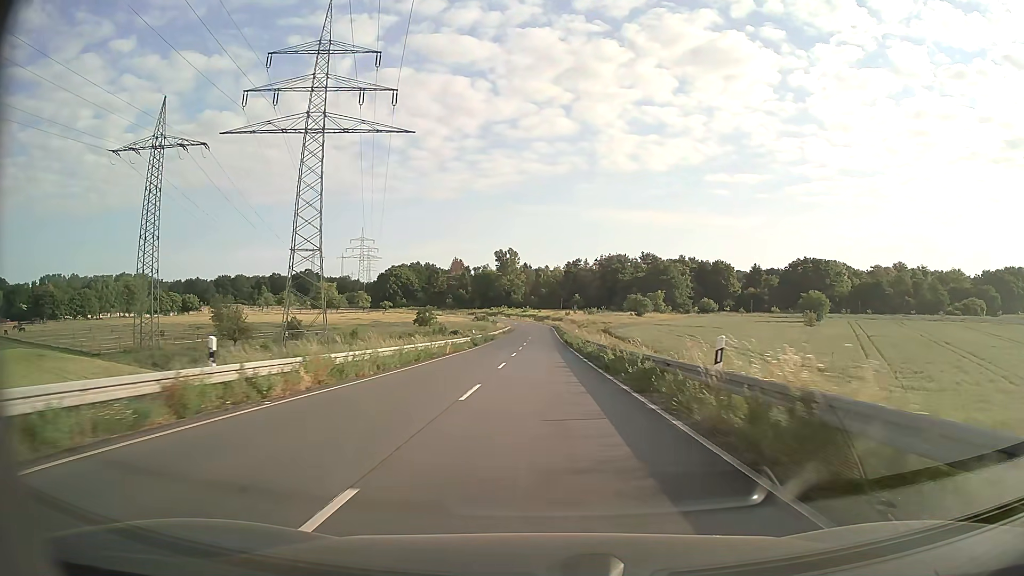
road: secondary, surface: asphalt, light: Day
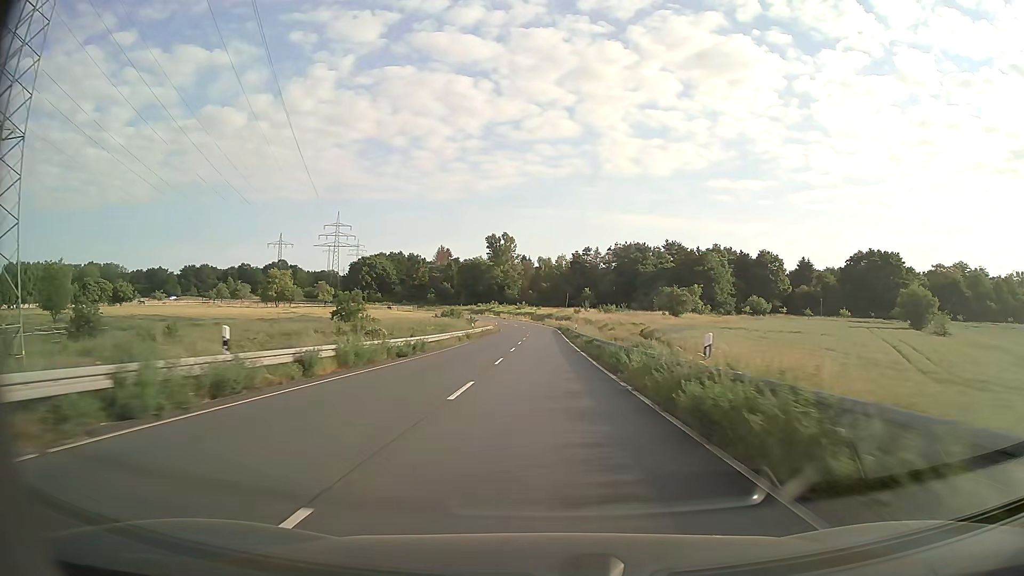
(-0.1, +47.9) m; 0°
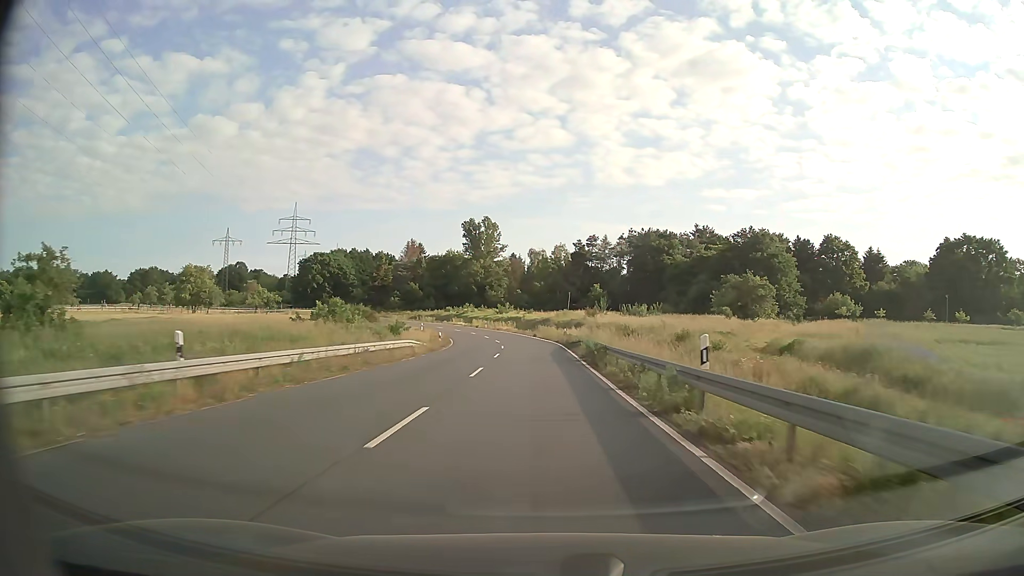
(+0.2, +49.3) m; +1°
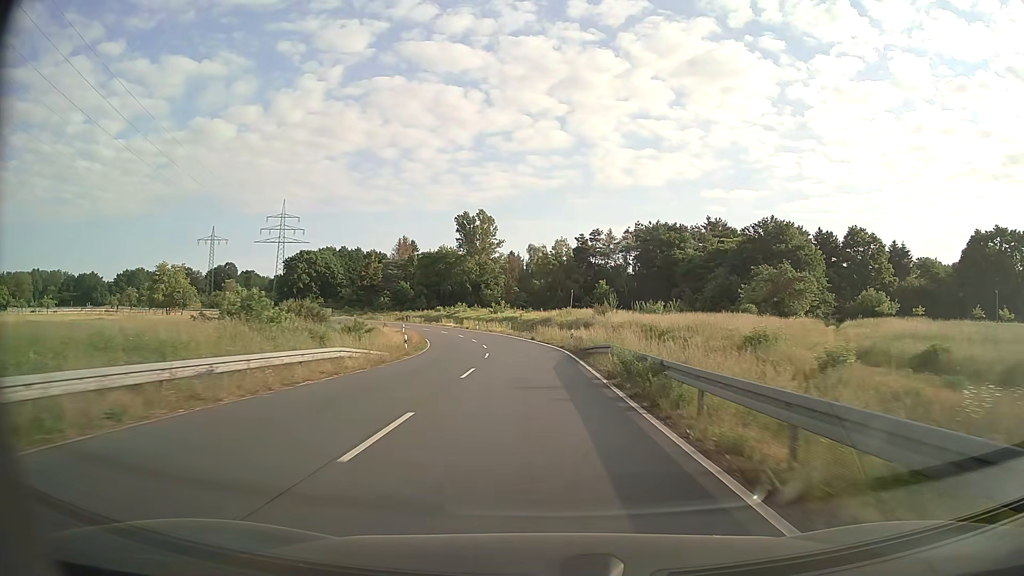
(0.0, +12.3) m; 0°
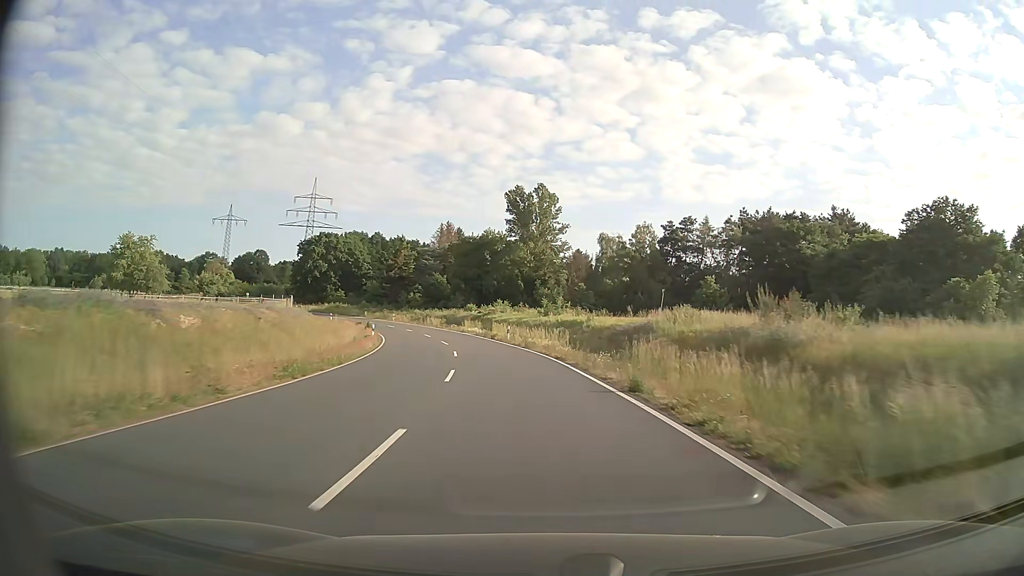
(-1.3, +36.6) m; -5°
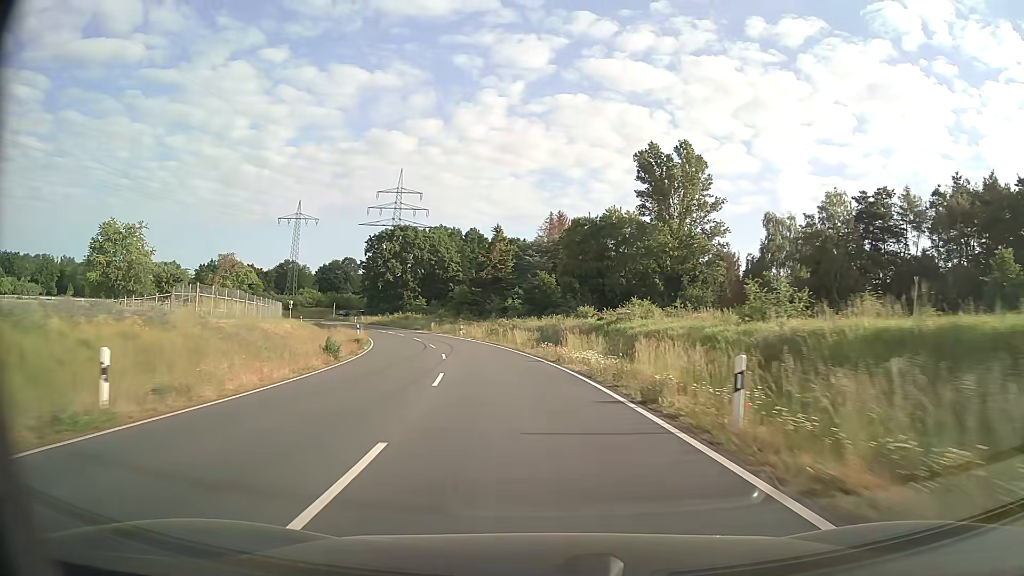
(-3.0, +35.9) m; -10°
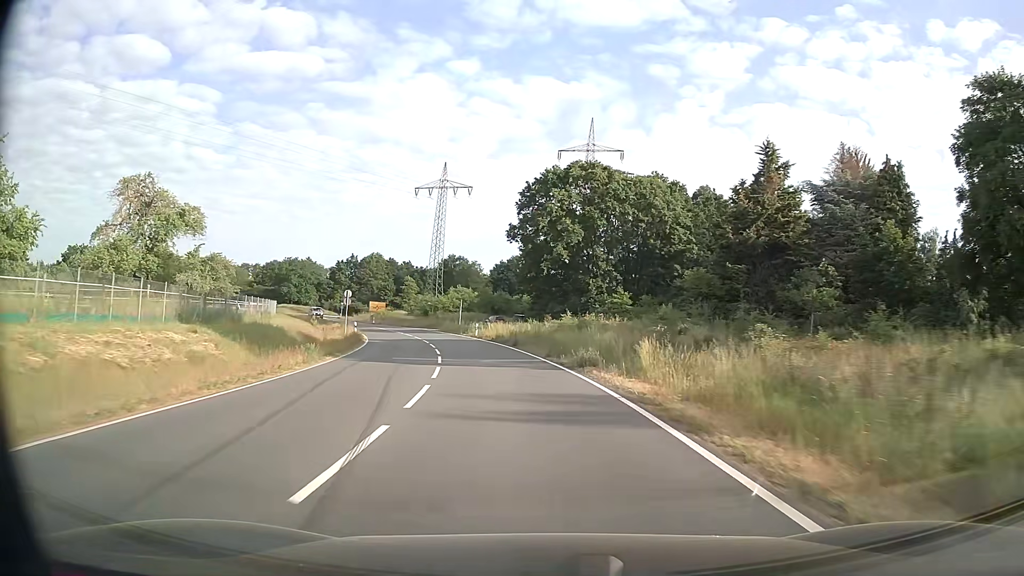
(-9.2, +56.4) m; -18°
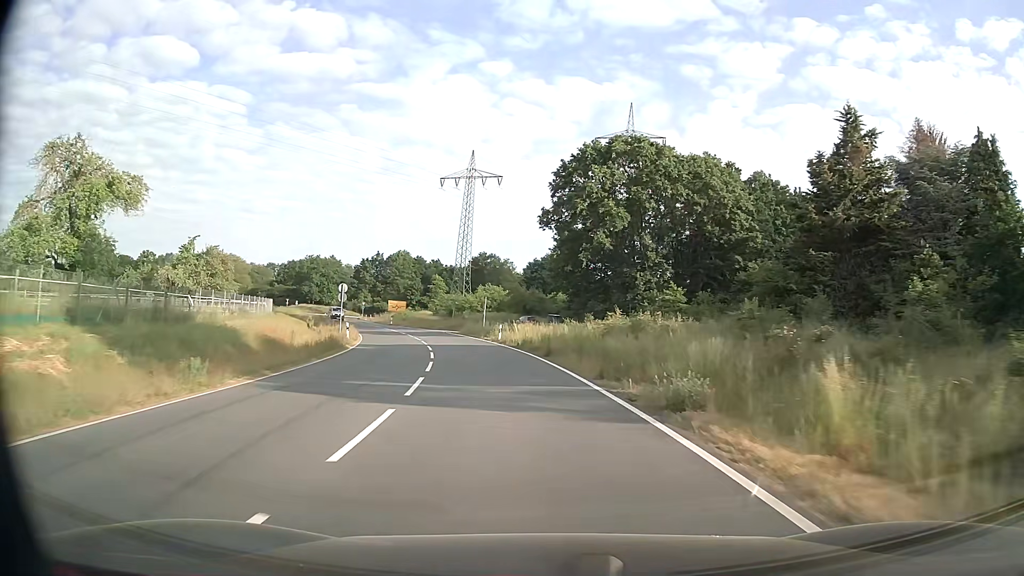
(-0.3, +10.1) m; -3°
